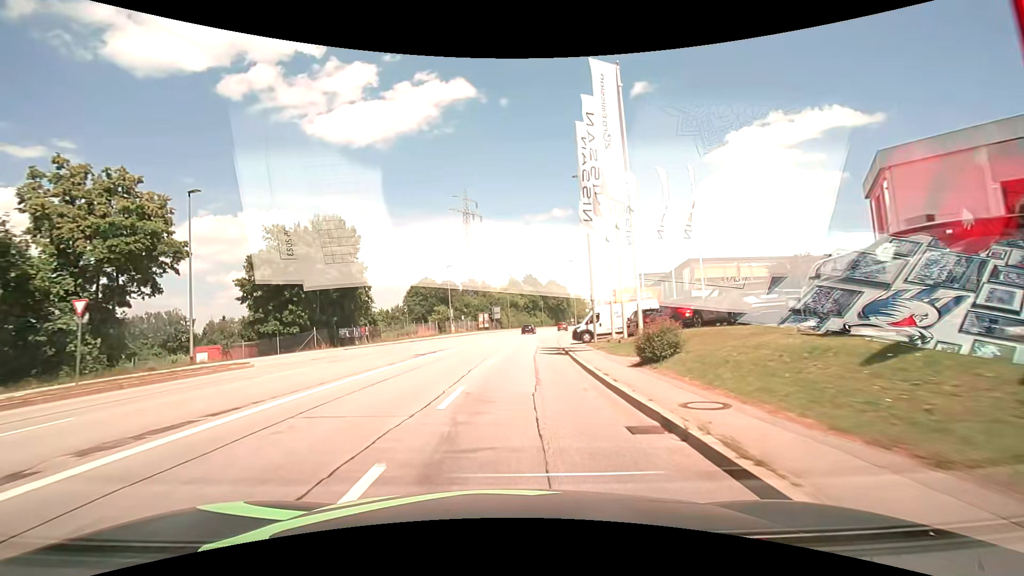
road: tertiary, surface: asphalt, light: Day
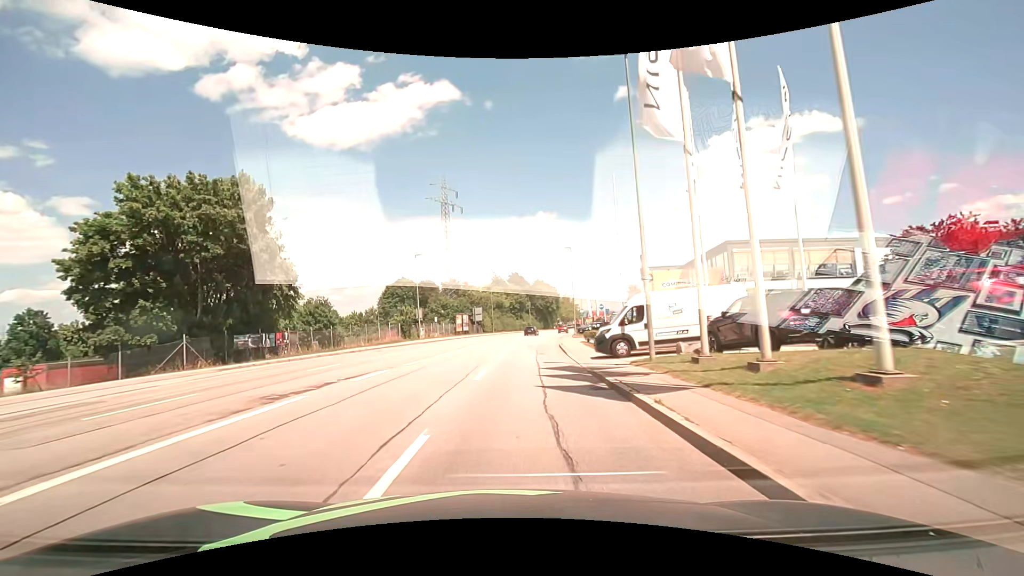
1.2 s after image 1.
(+0.2, +14.4) m; +2°
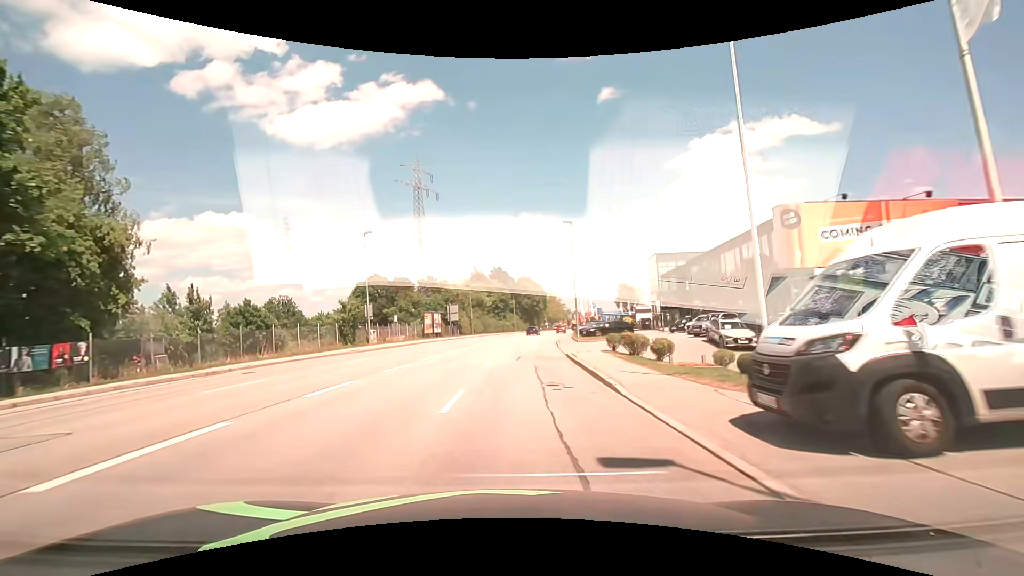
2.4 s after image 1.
(+0.2, +14.7) m; +2°
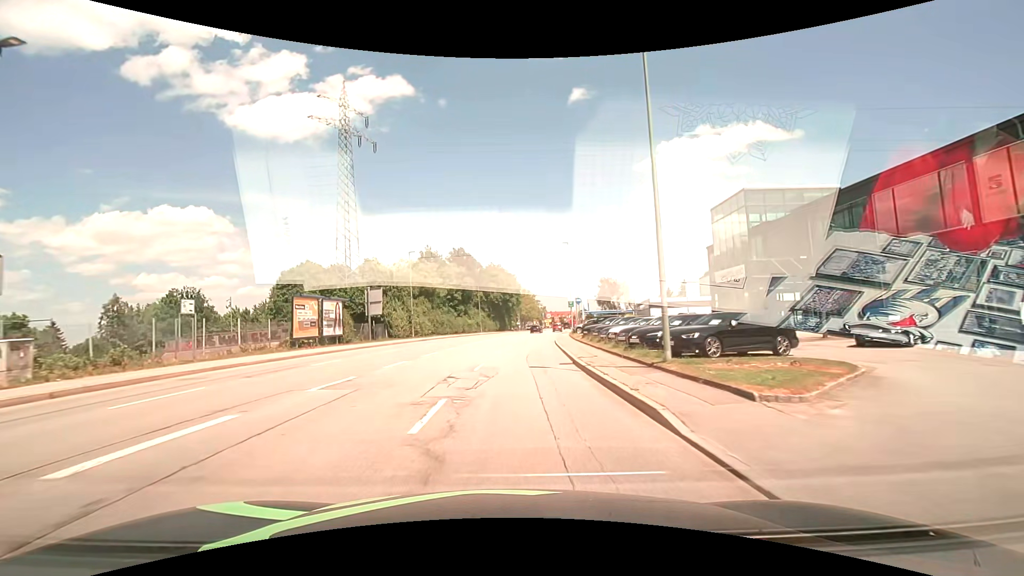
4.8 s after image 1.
(+0.9, +30.0) m; +3°
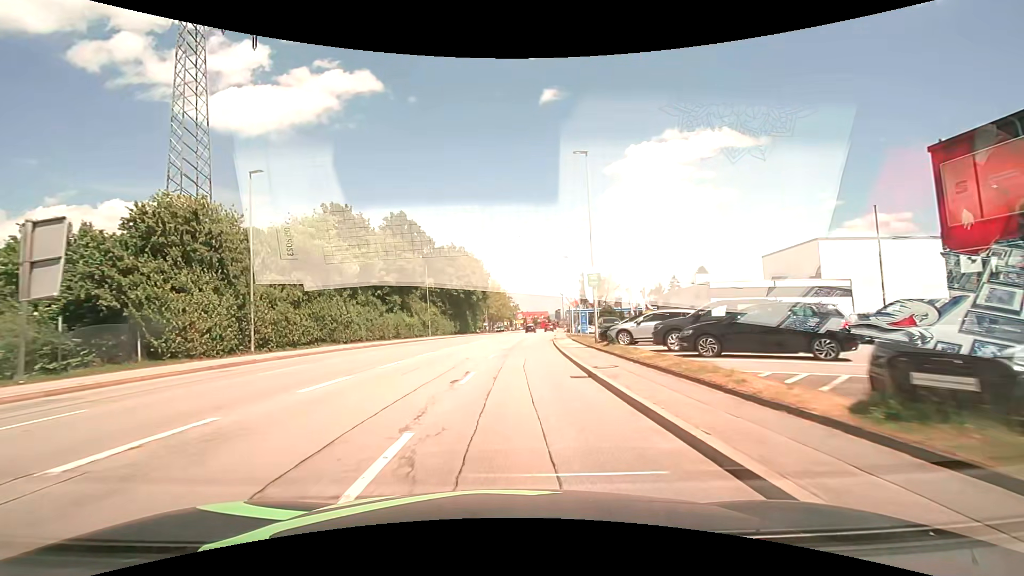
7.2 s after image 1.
(+1.0, +30.3) m; +4°
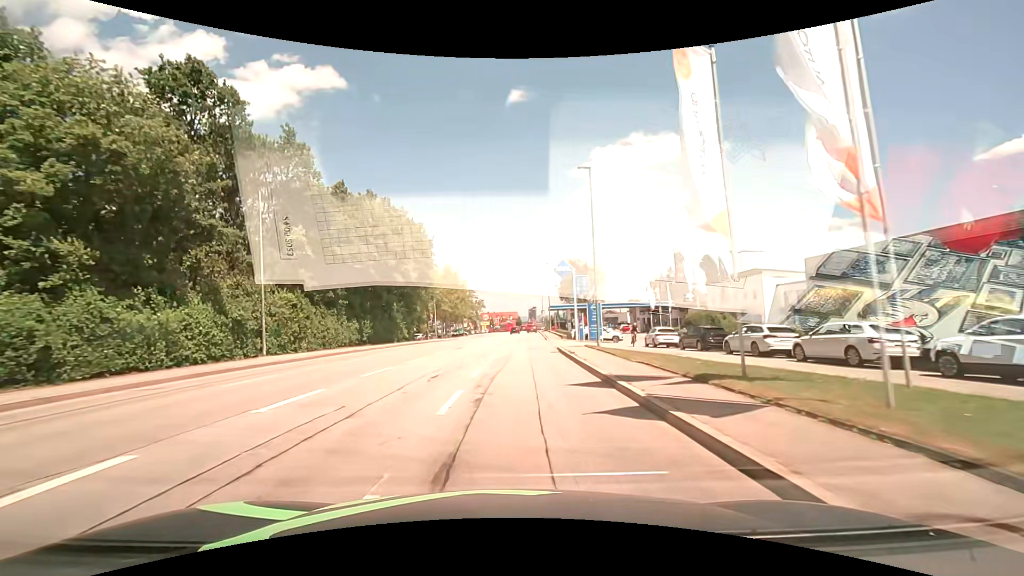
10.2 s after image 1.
(+1.2, +38.0) m; +4°
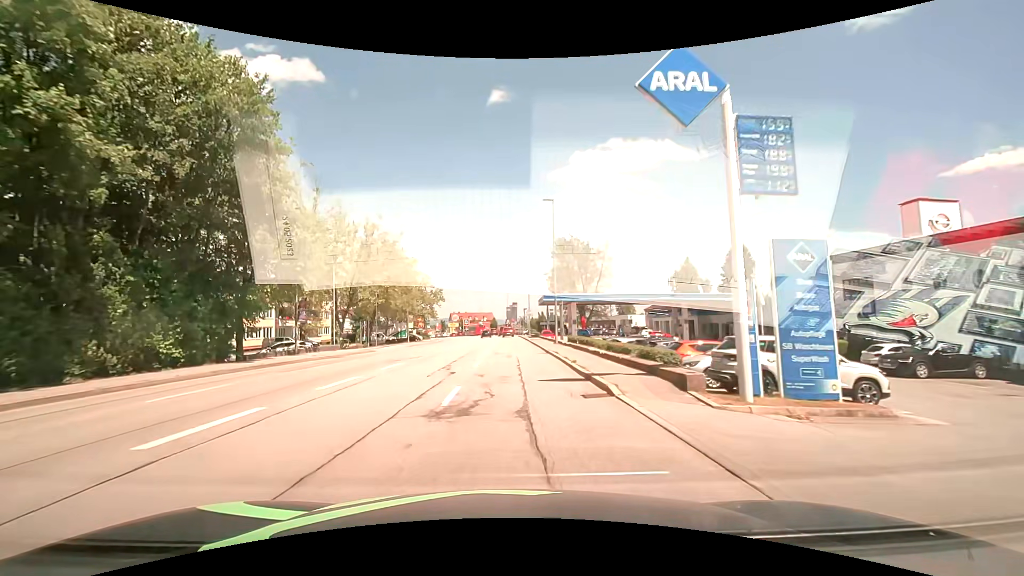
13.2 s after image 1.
(+1.1, +38.0) m; +3°
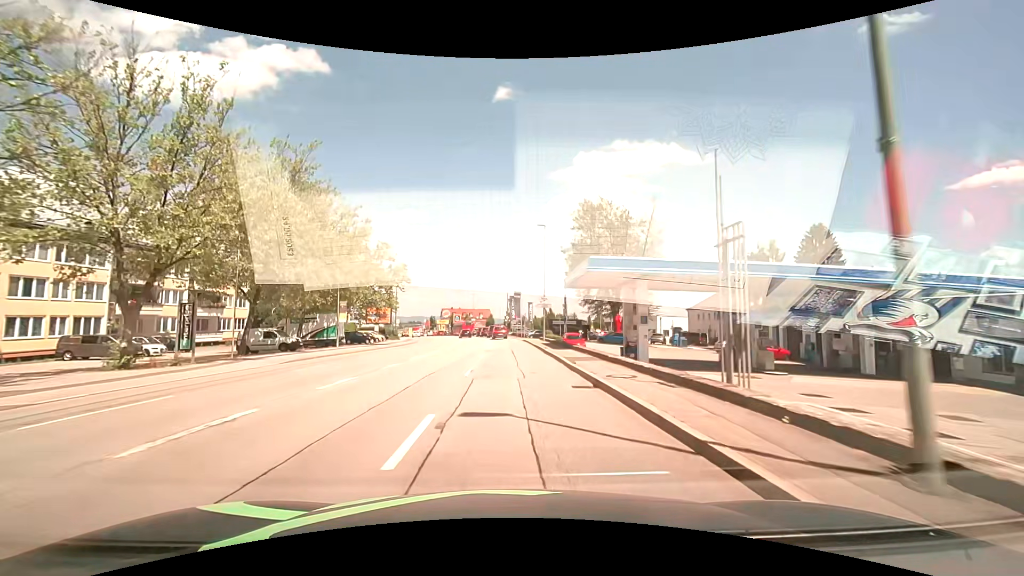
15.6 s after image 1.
(-0.2, +30.4) m; 0°
(0, +10) (0, +20) (0, +30) (0, +40) (0, +50) (-1, +60) (-1, +70) (-3, +80) (-4, +90) (-6, +100) m
